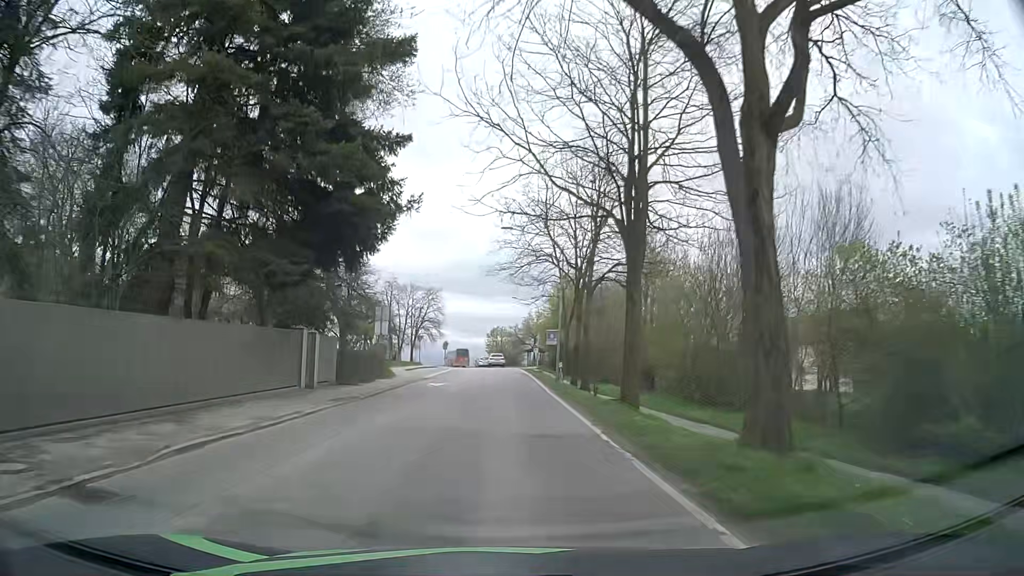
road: secondary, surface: asphalt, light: Day
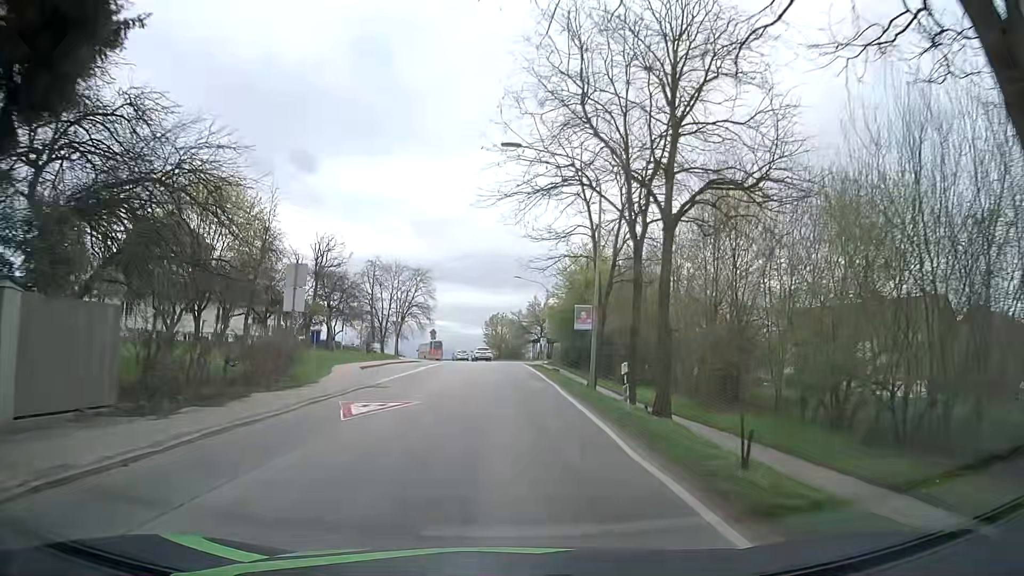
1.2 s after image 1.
(0.0, +15.9) m; 0°
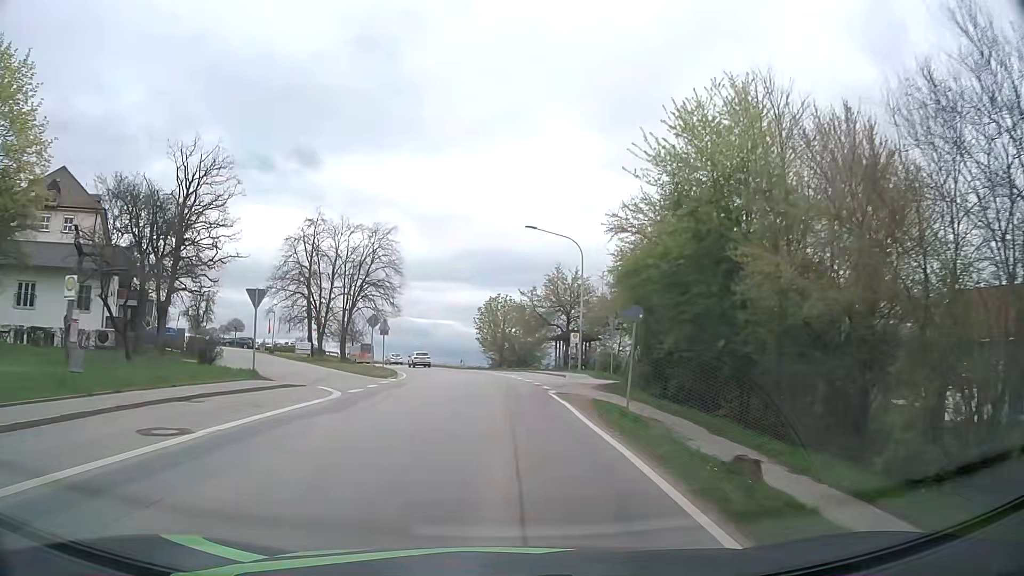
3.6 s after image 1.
(0.0, +32.1) m; 0°
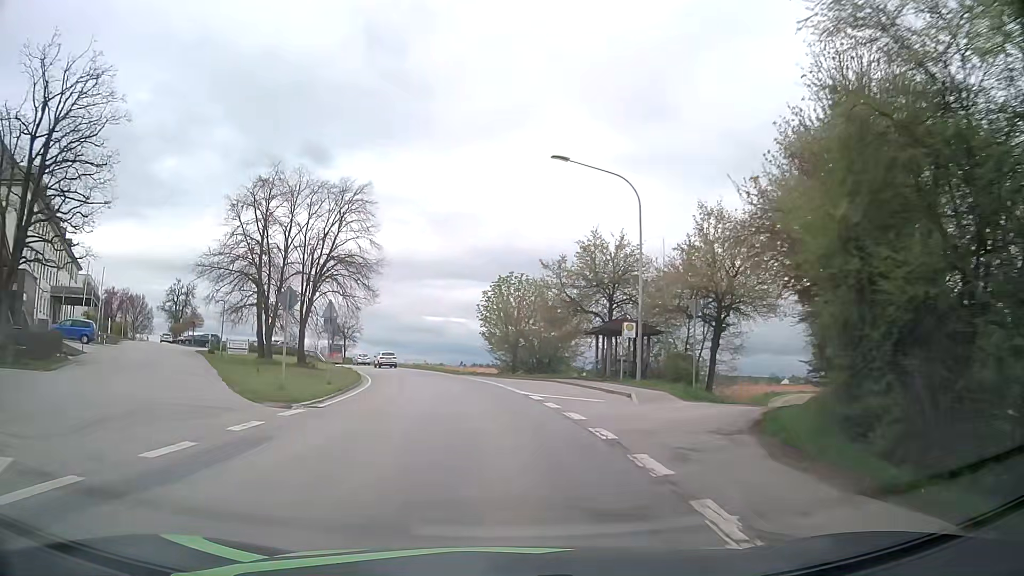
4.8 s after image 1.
(-0.1, +15.9) m; -2°
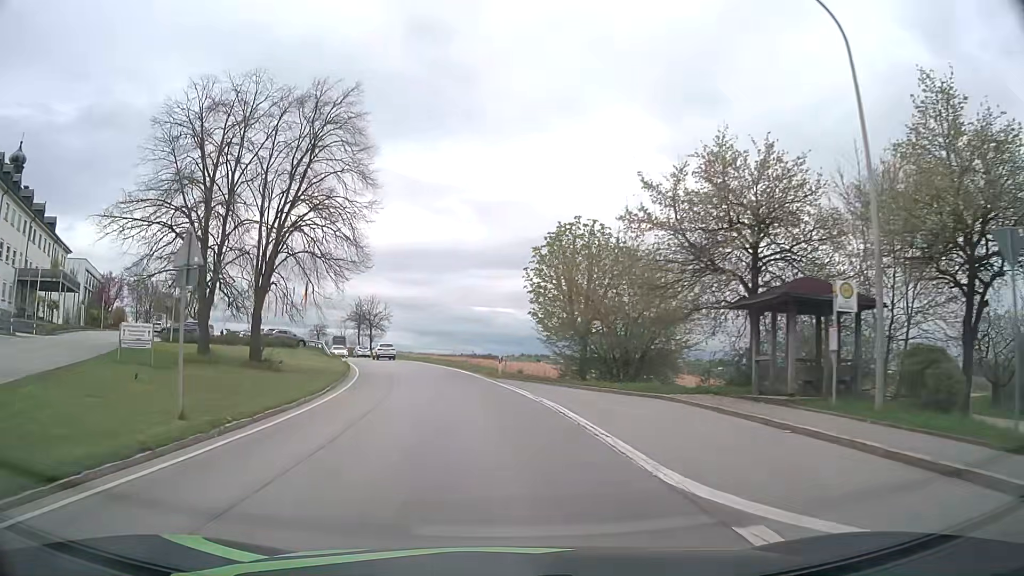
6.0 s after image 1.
(-0.4, +15.9) m; -4°
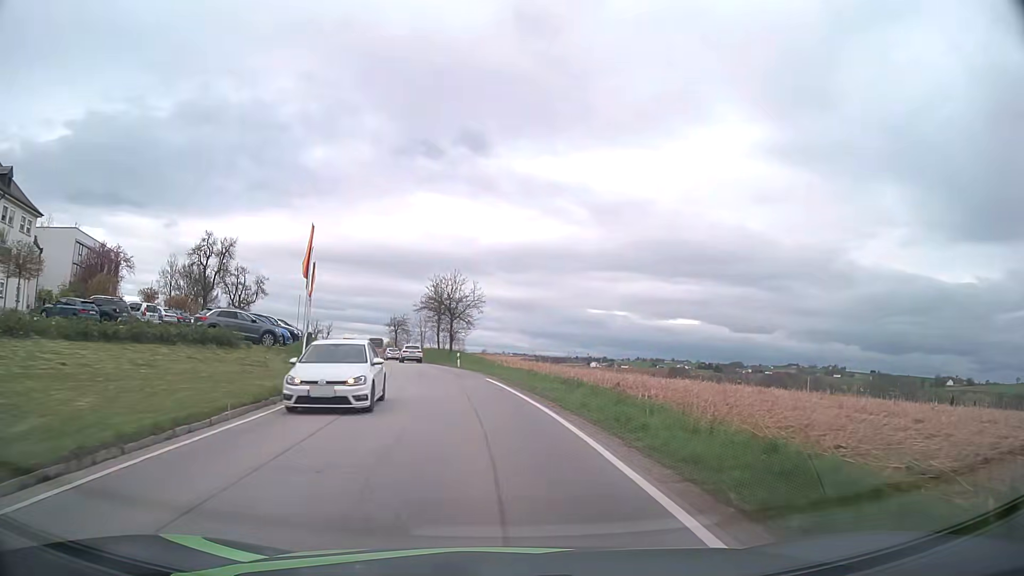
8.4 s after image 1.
(-2.8, +32.1) m; -10°
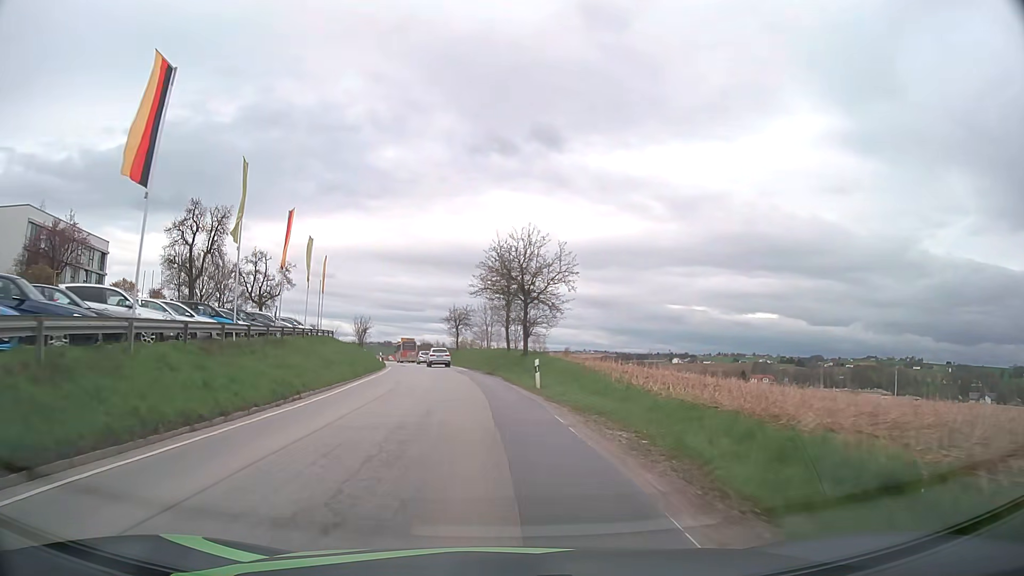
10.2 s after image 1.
(-1.5, +24.4) m; -7°
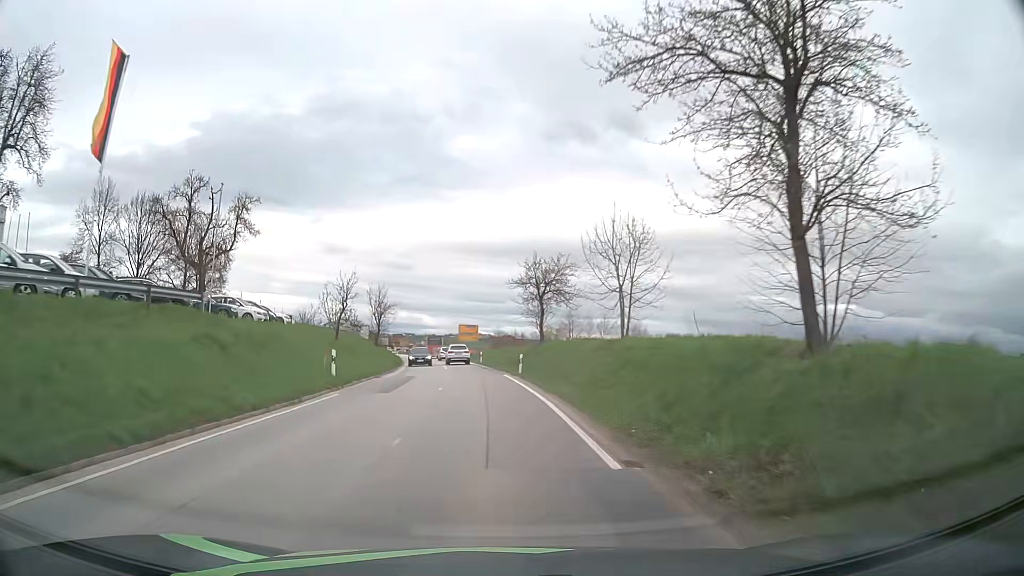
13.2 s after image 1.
(-2.8, +40.3) m; -7°
(0, +10) (0, +20) (-1, +30) (-2, +40) (-3, +50) (-4, +60) (-5, +70) (-7, +80) (-8, +89) (-10, +99) m
